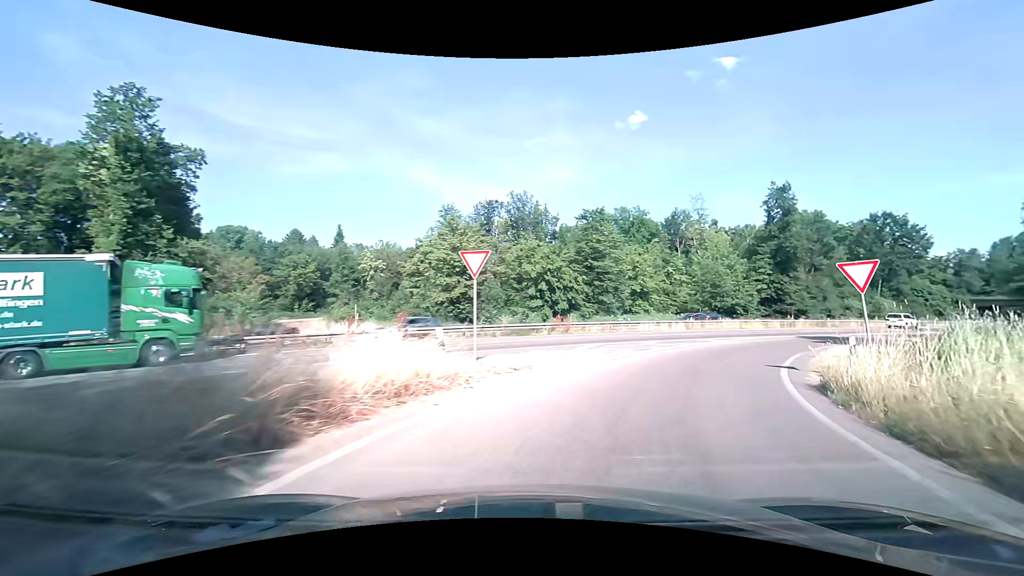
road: trunk_link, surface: asphalt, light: Day
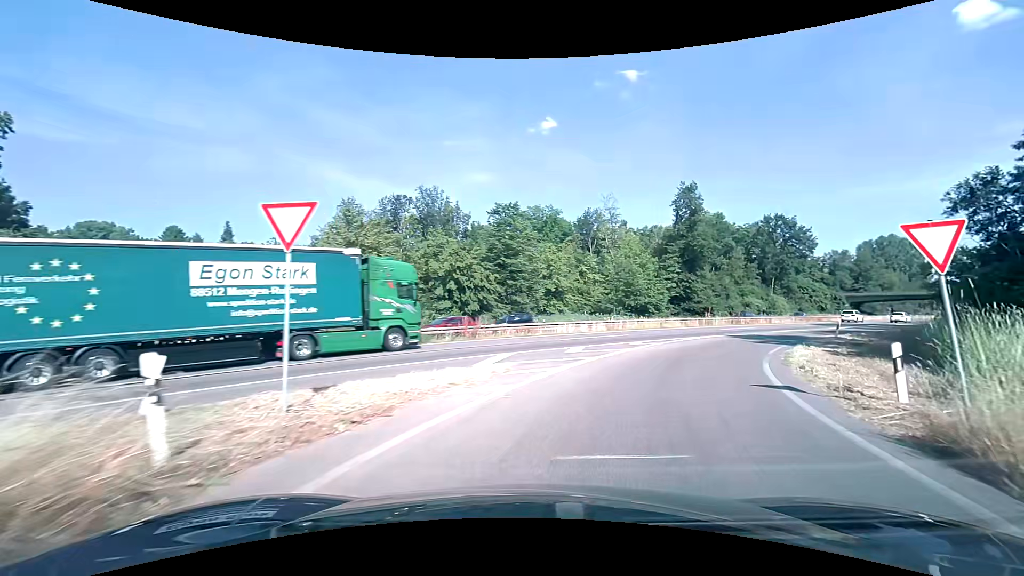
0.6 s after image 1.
(+0.5, +5.6) m; +10°
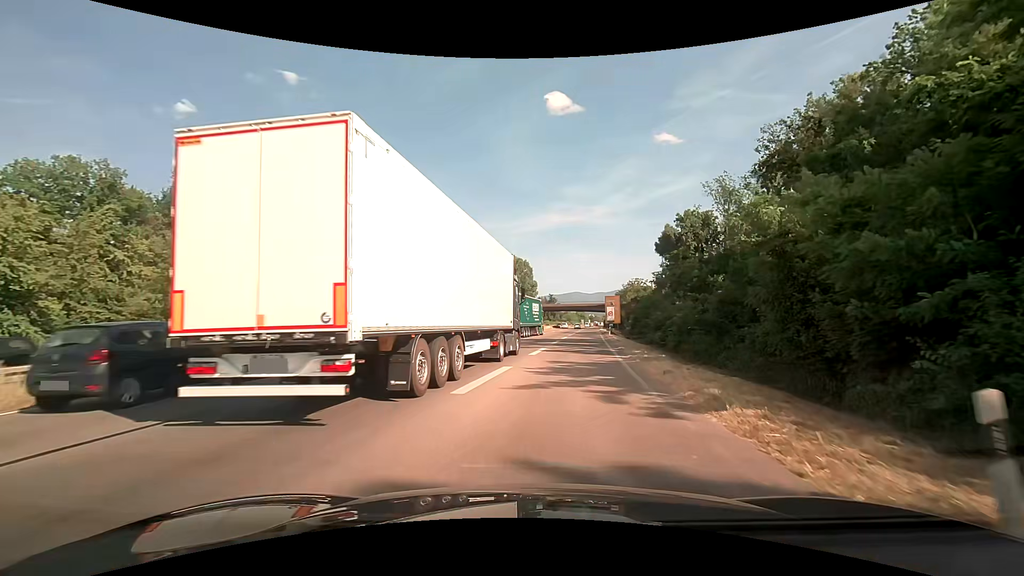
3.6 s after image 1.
(+10.8, +27.3) m; +39°
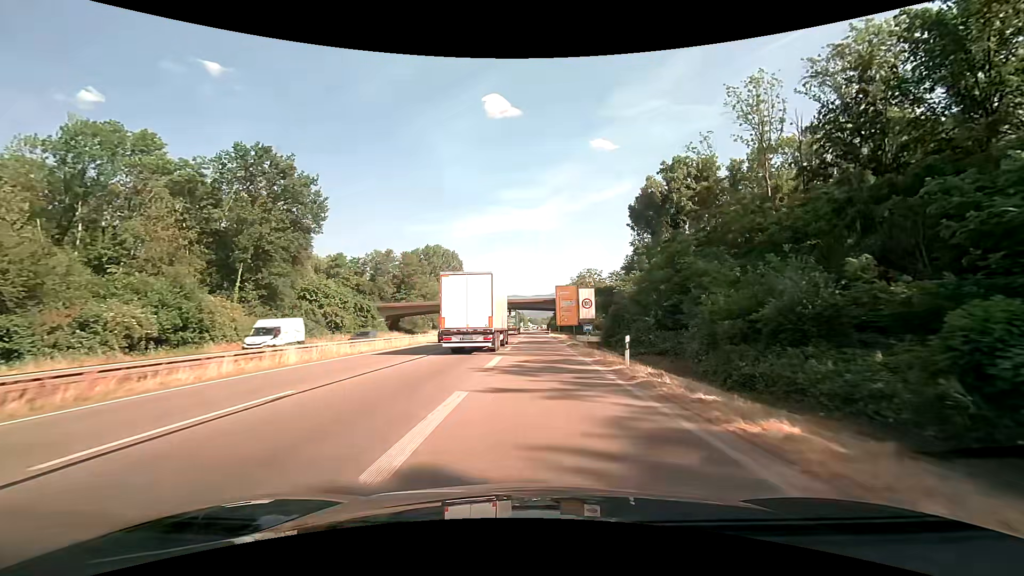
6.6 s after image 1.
(+3.6, +41.5) m; +7°
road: trunk
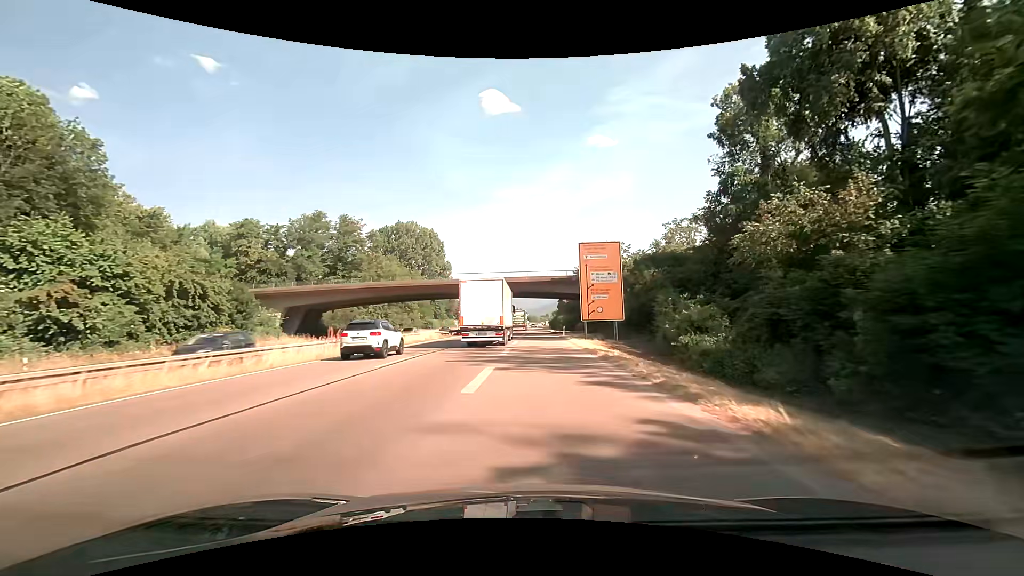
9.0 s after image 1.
(+0.2, +43.3) m; 0°
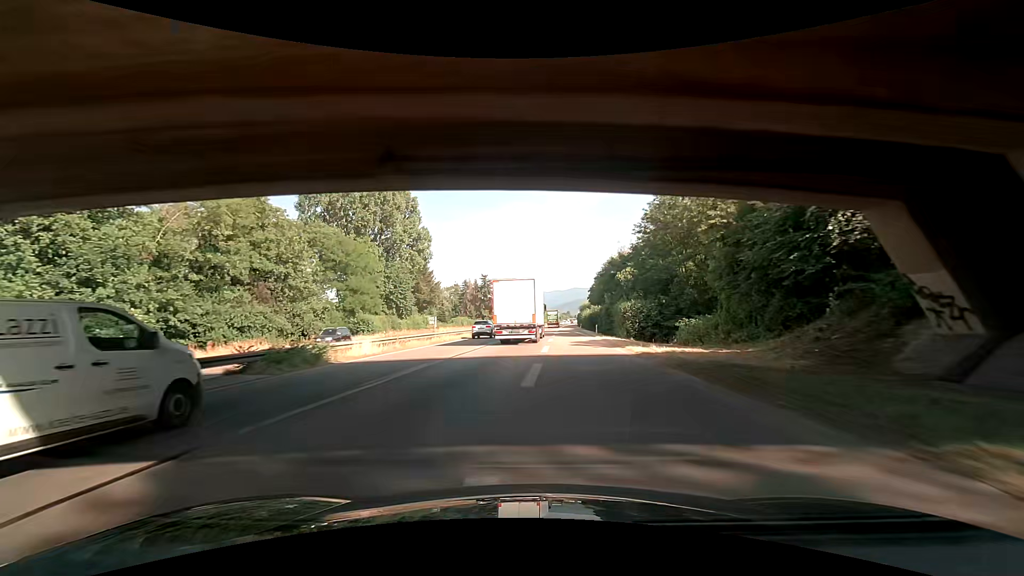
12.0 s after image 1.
(+0.2, +59.4) m; -2°
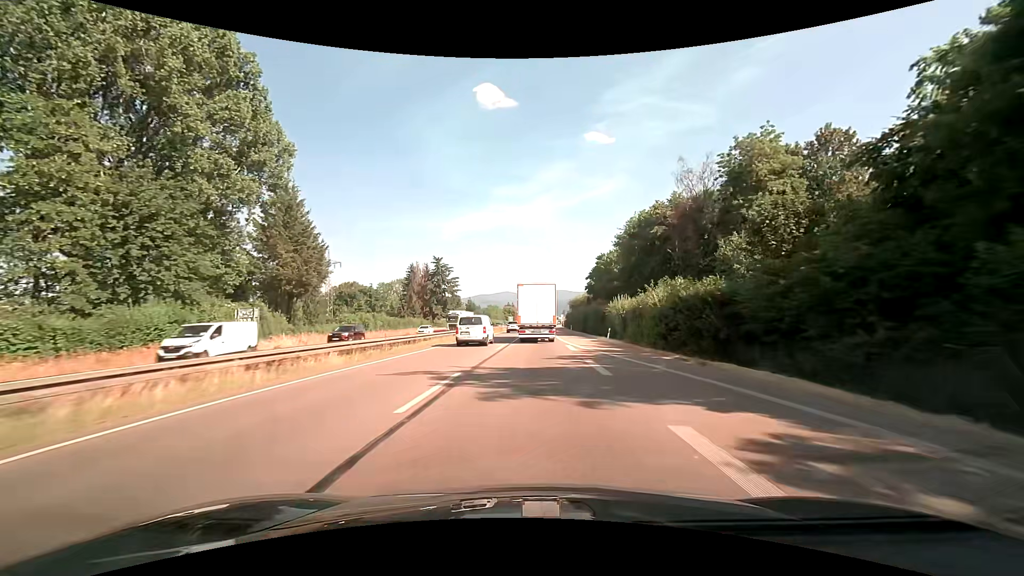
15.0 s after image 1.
(+1.1, +57.9) m; +3°
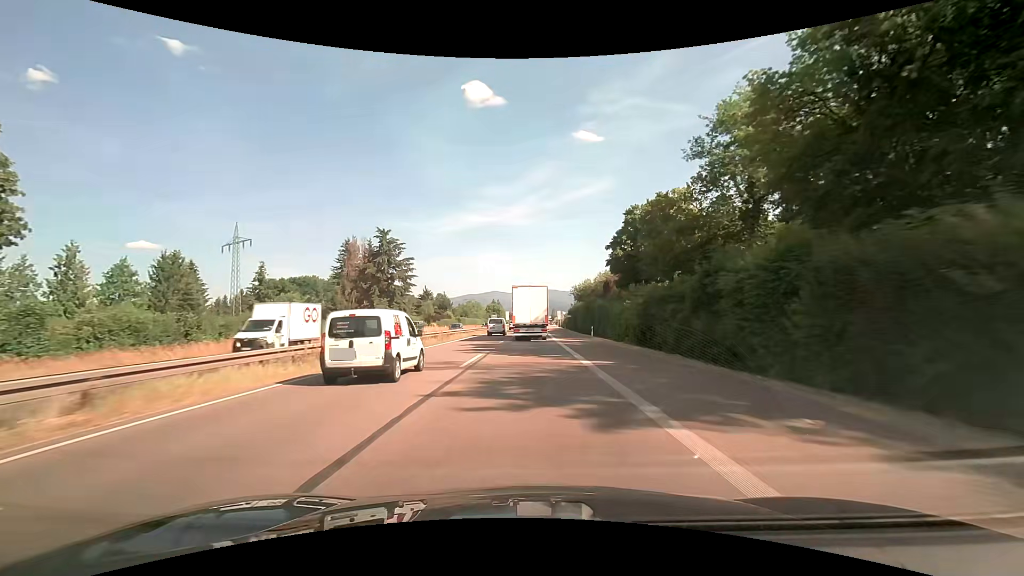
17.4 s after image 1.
(+0.8, +46.5) m; +1°
(0, +10) (0, +20) (0, +30) (0, +40) (0, +50) (+1, +60) (+1, +70) (+1, +80) (+1, +90) (+1, +100) m
